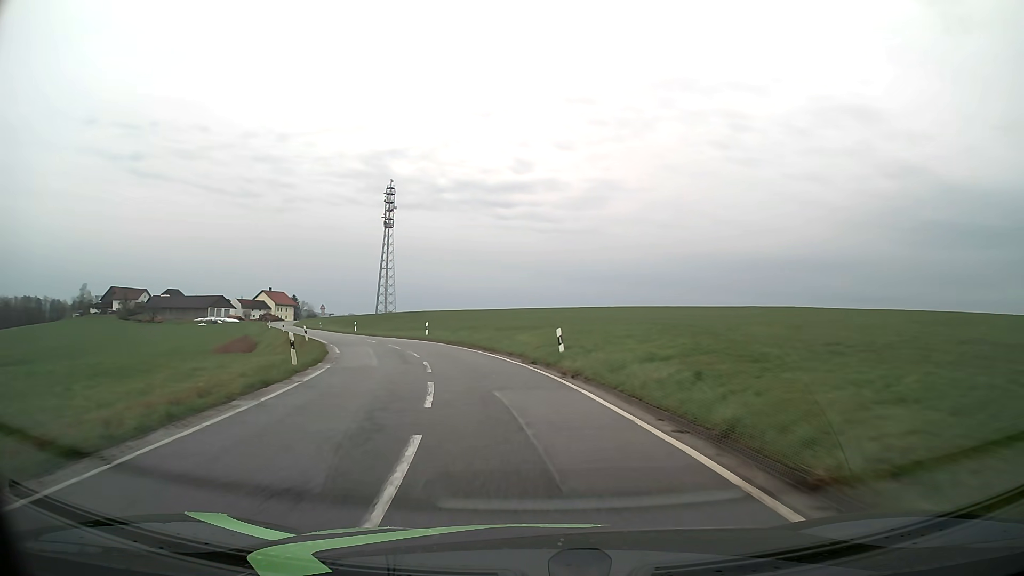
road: tertiary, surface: asphalt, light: Day
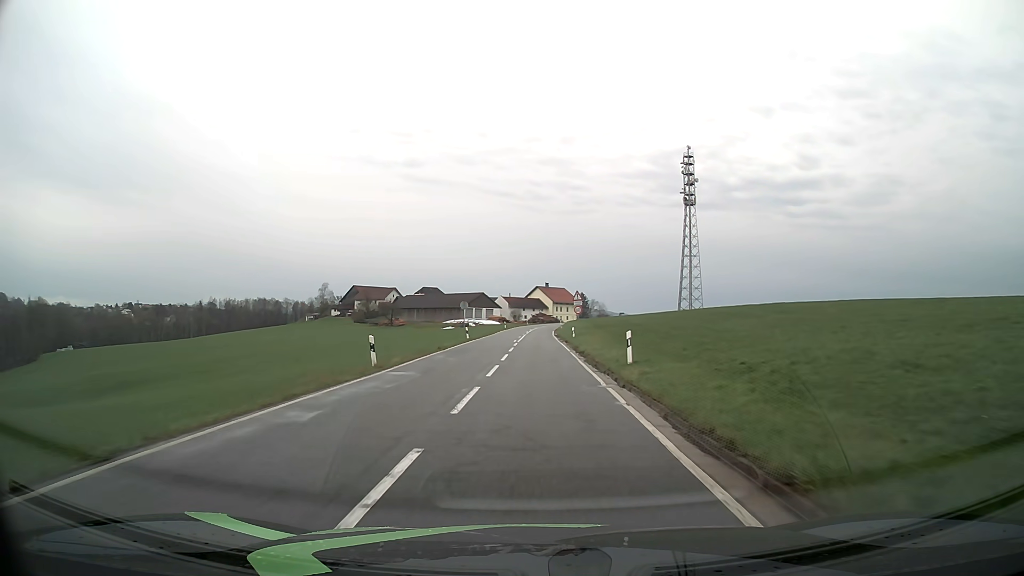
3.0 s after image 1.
(-11.4, +46.6) m; -26°
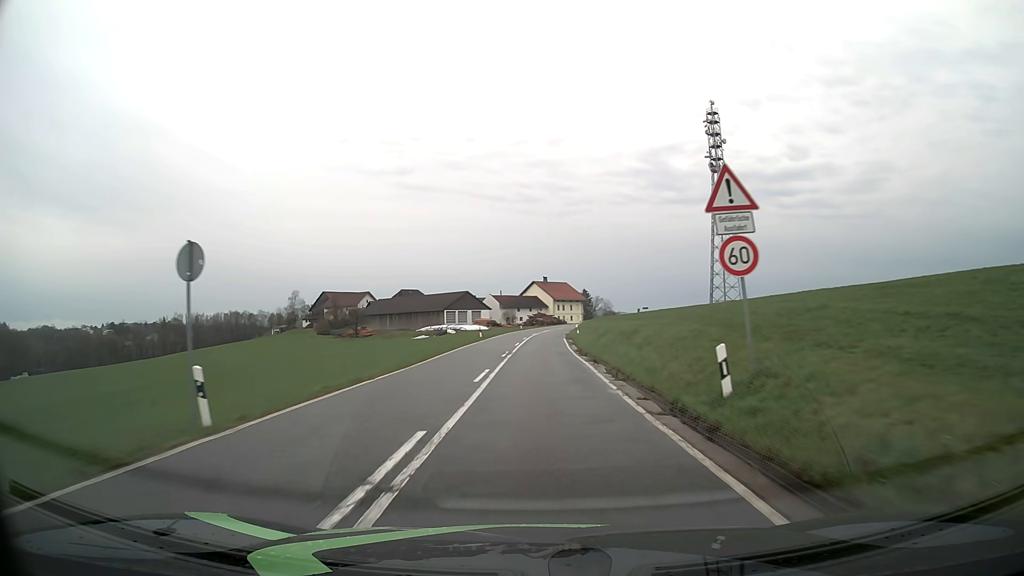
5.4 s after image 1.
(+0.2, +38.4) m; 0°
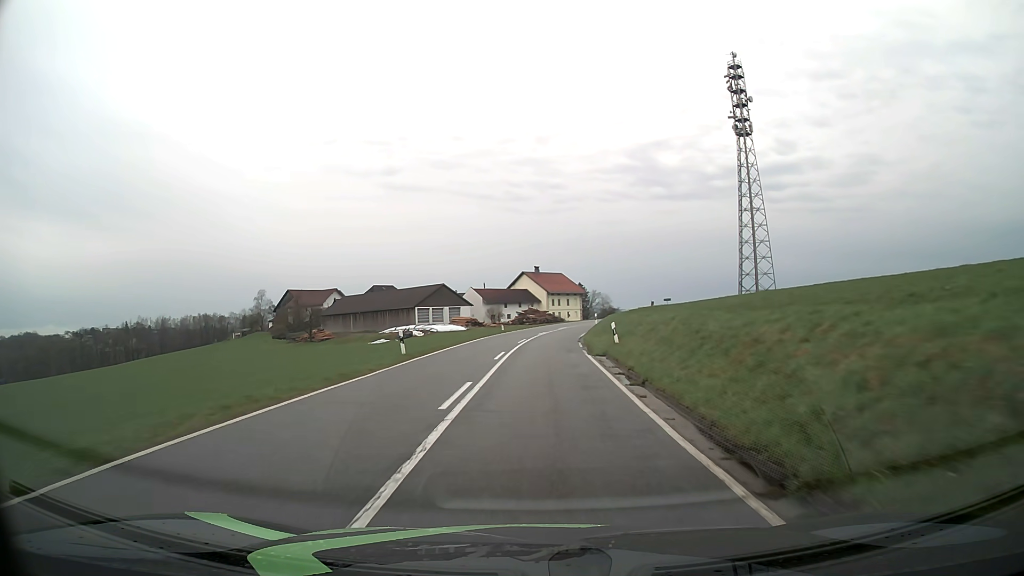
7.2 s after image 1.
(+0.1, +28.6) m; +1°
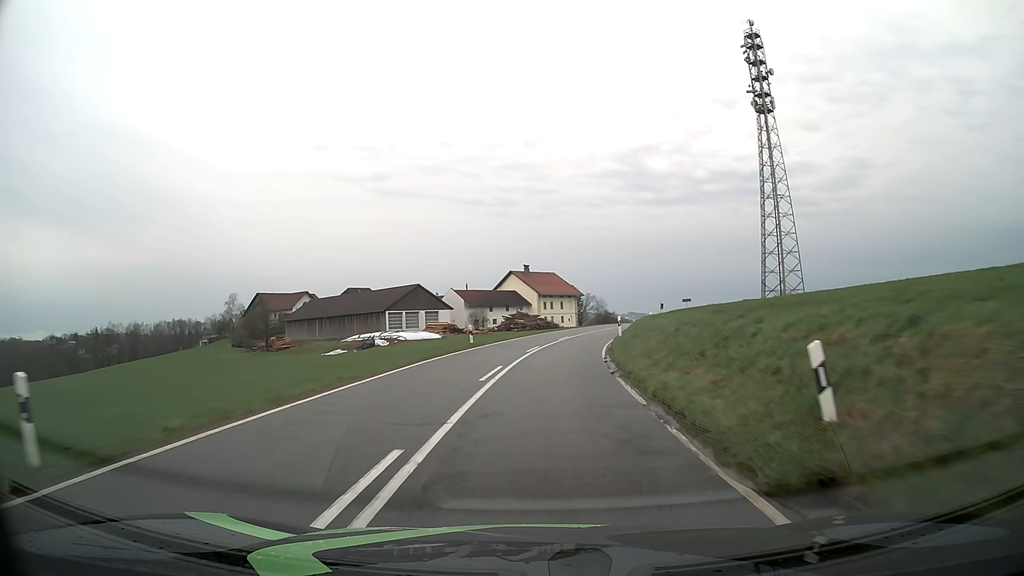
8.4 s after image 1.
(+0.1, +18.3) m; +1°
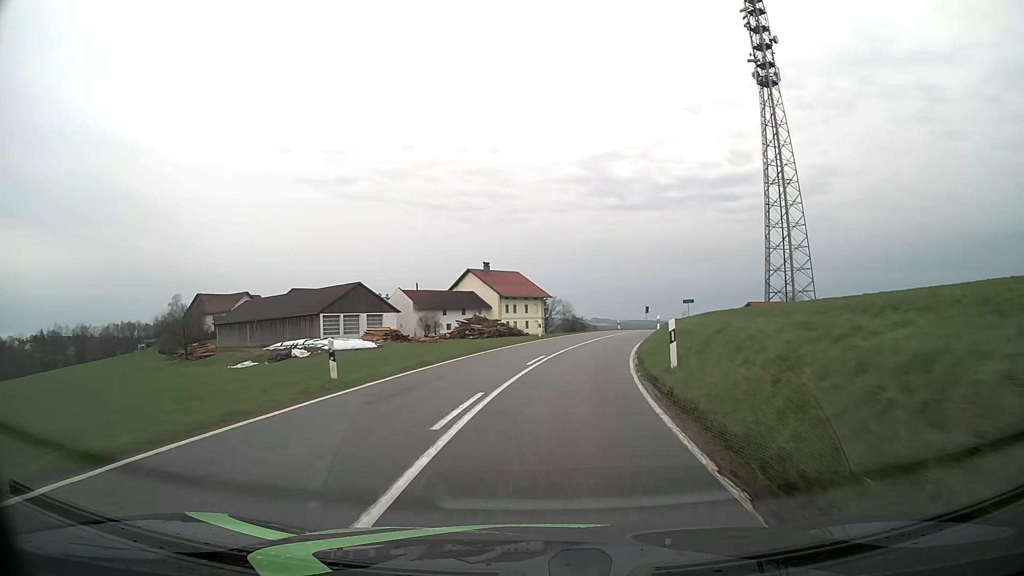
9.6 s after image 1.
(+0.4, +17.8) m; +3°
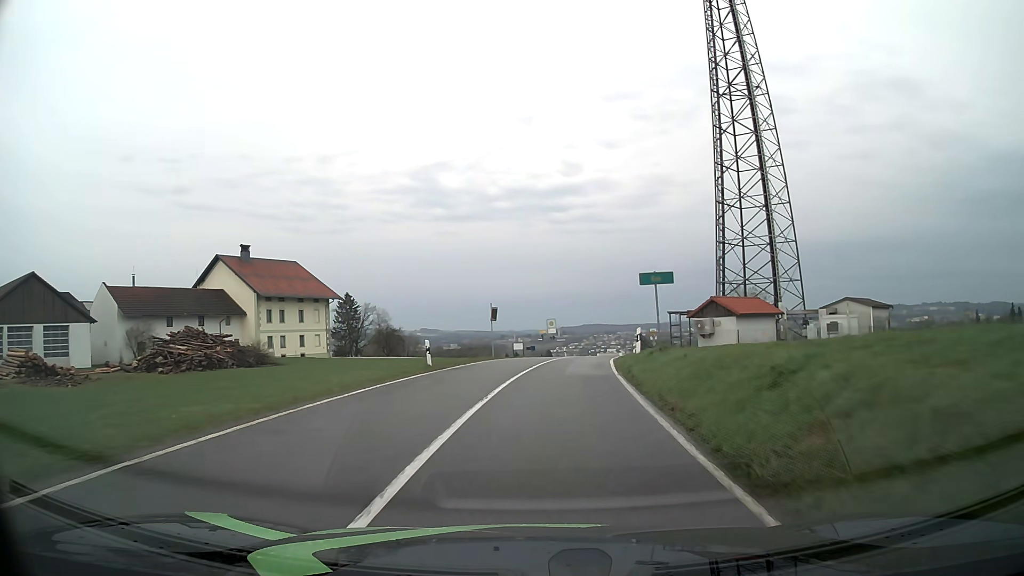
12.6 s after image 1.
(+5.7, +43.6) m; +14°
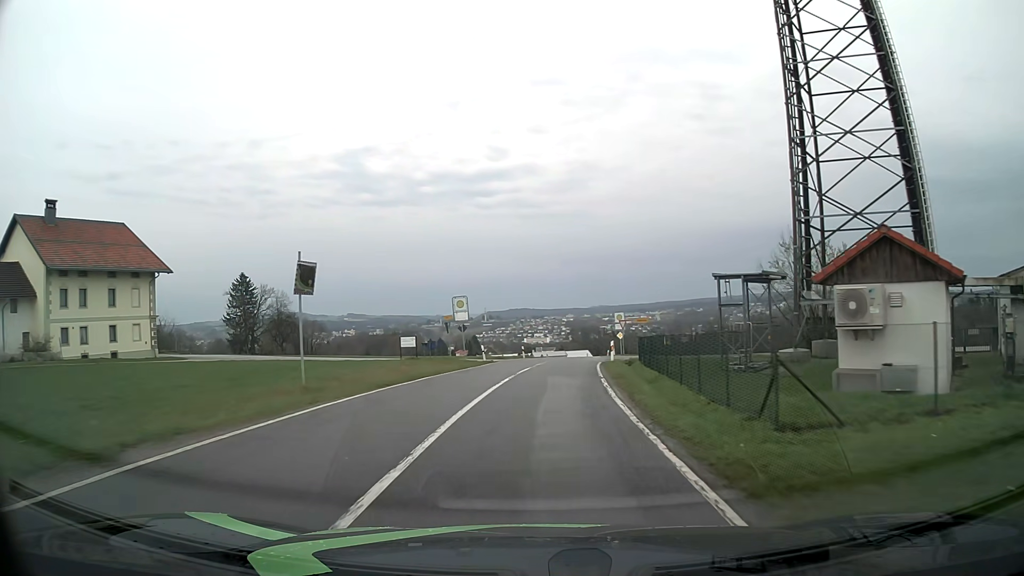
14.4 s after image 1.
(+1.6, +26.8) m; +6°
(0, +10) (+1, +20) (+1, +30) (+2, +40) (+3, +50) (+4, +60) (+5, +70) (+6, +80) (+7, +90) (+8, +100) m
